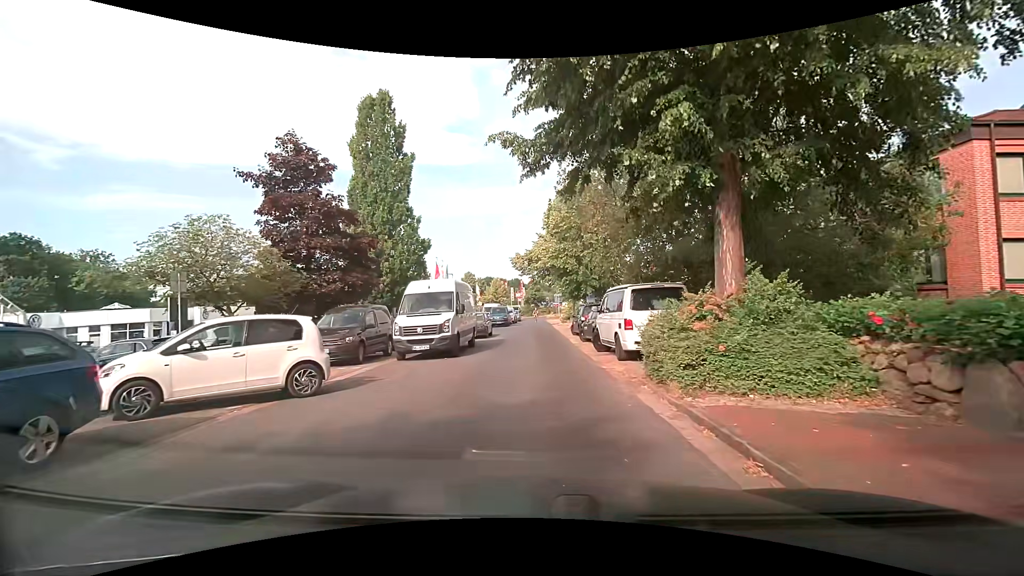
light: Day
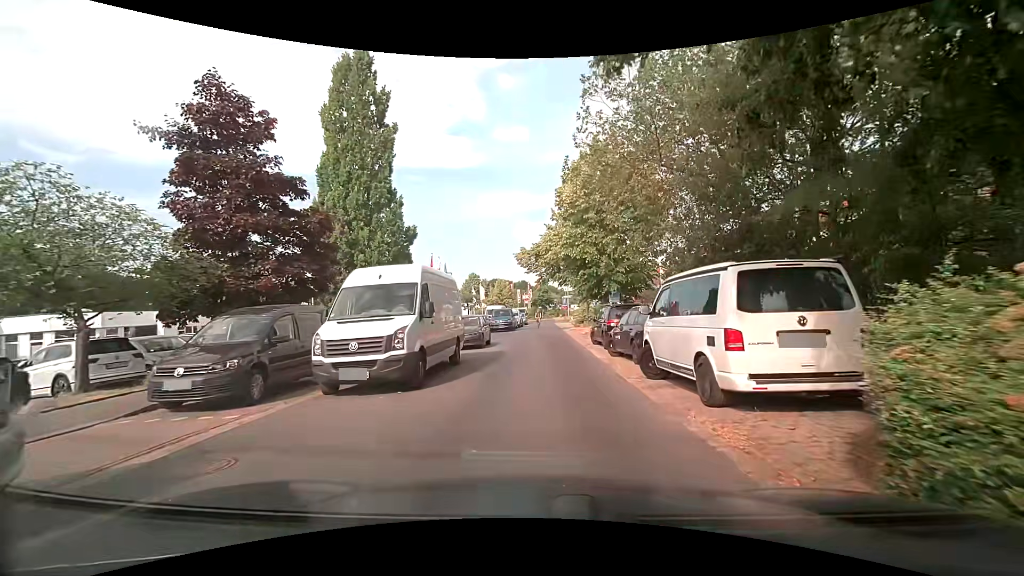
(+0.1, +6.1) m; 0°
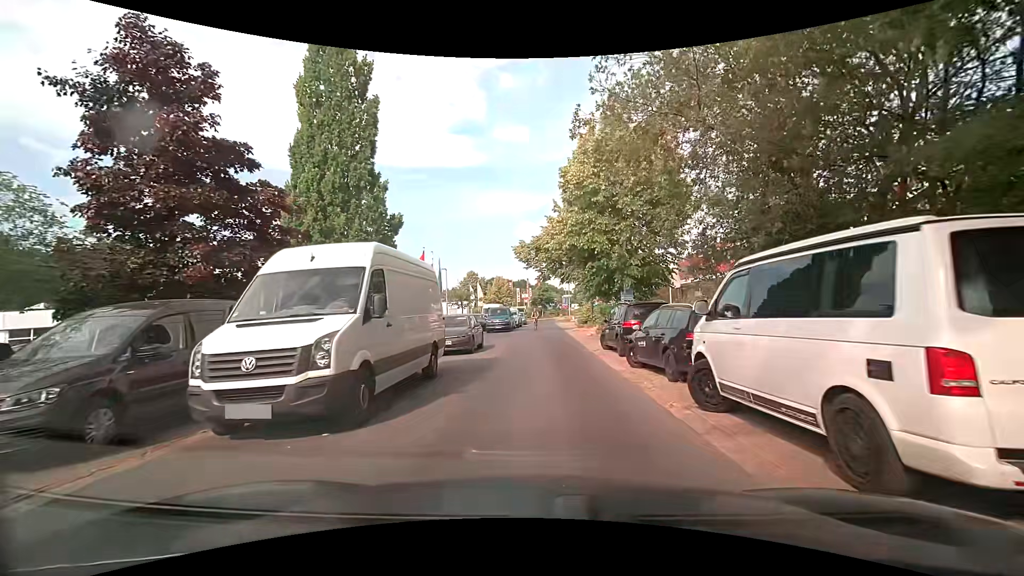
(0.0, +3.3) m; +1°
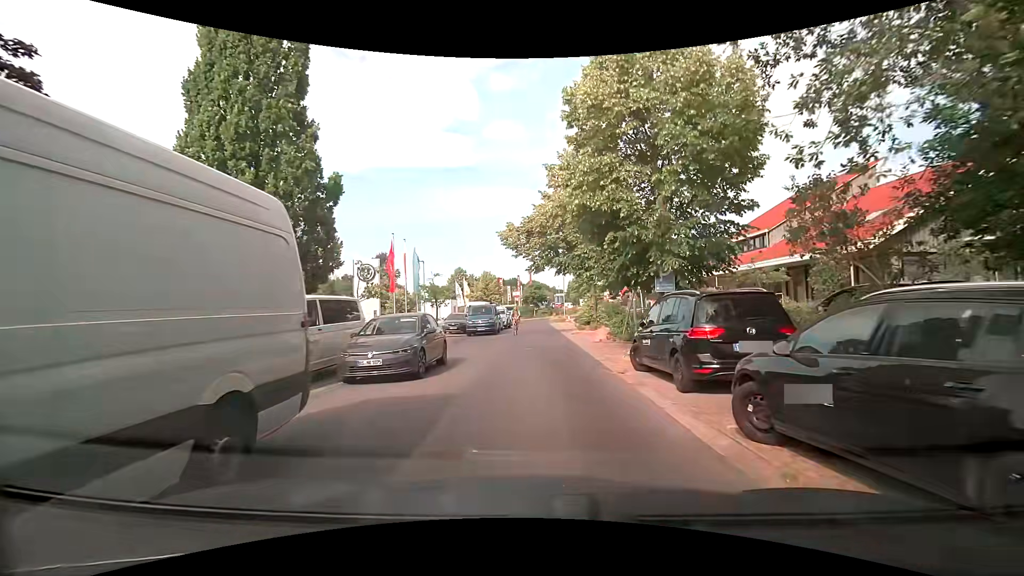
(+0.1, +7.1) m; +2°
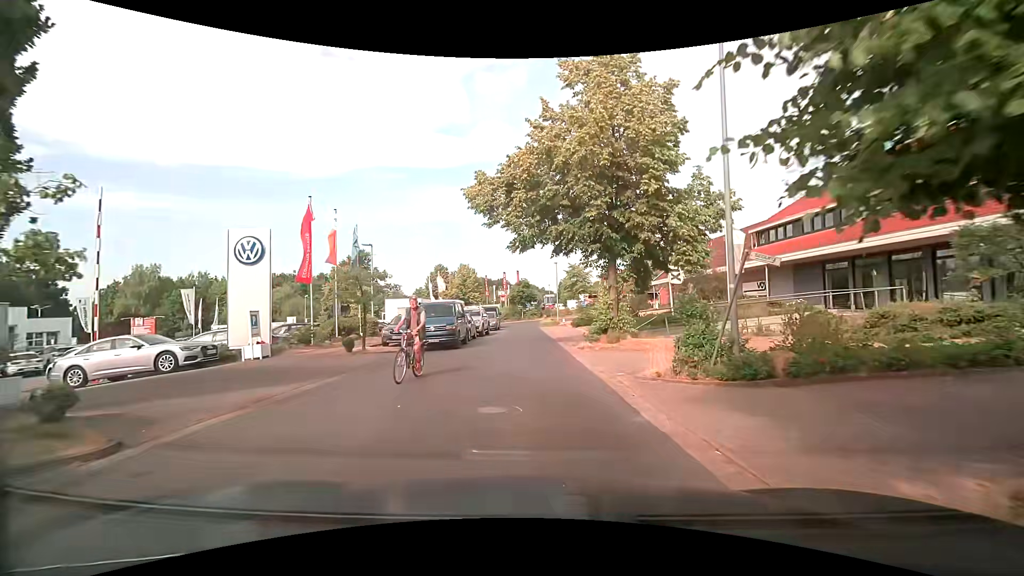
(+0.2, +11.6) m; +2°
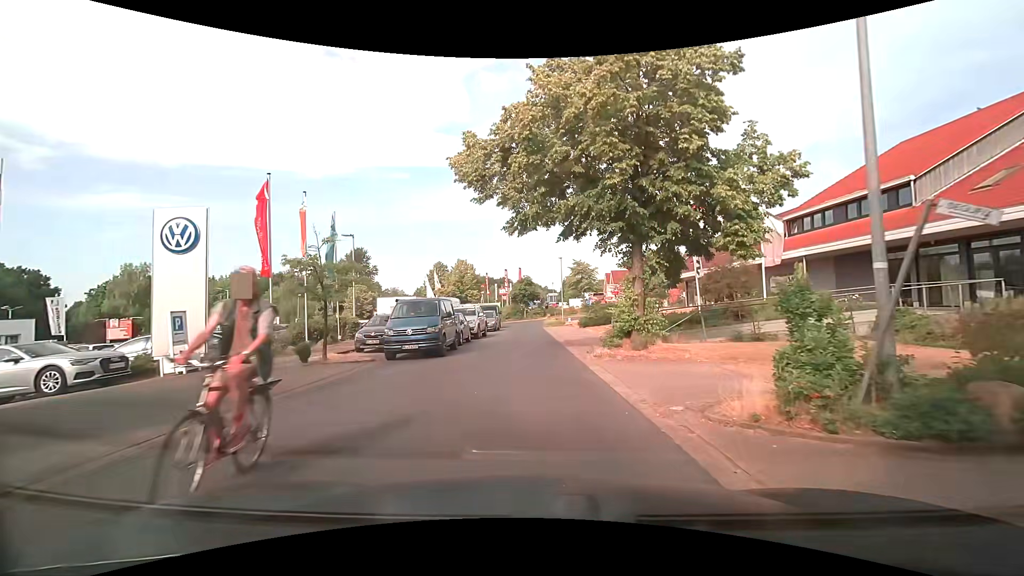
(-0.1, +4.0) m; -1°
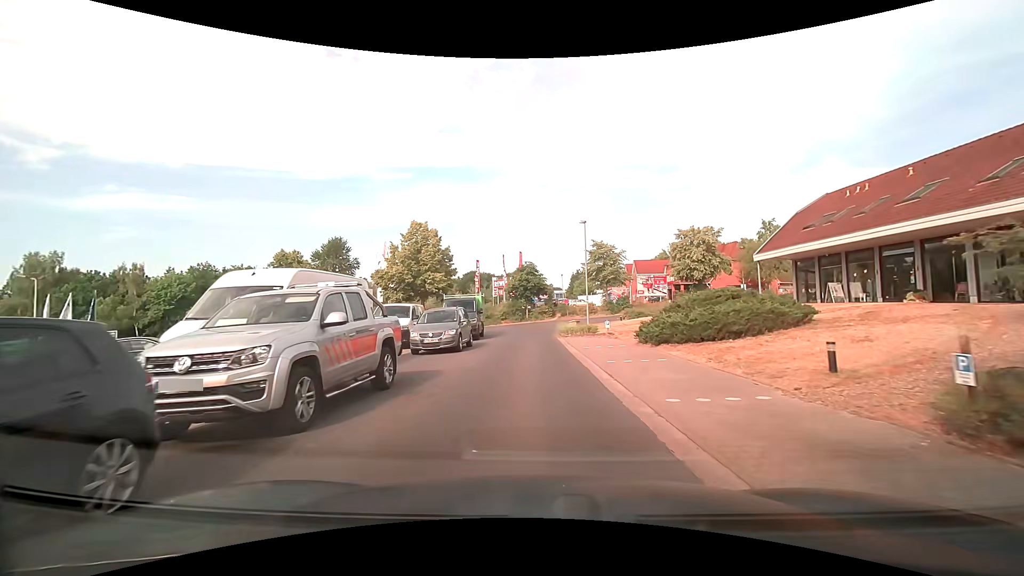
(-0.2, +21.2) m; -1°
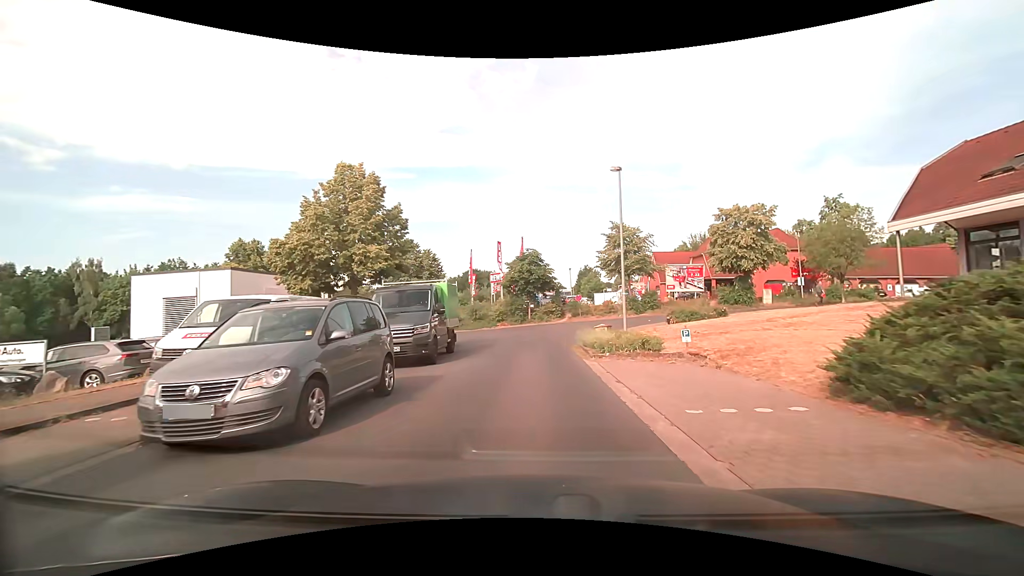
(0.0, +12.1) m; 0°
(0, +10) (0, +20) (+1, +30) (0, +40) (-8, +45) (-18, +46) (-28, +47) (-38, +48) (-48, +48) (-58, +48) m
